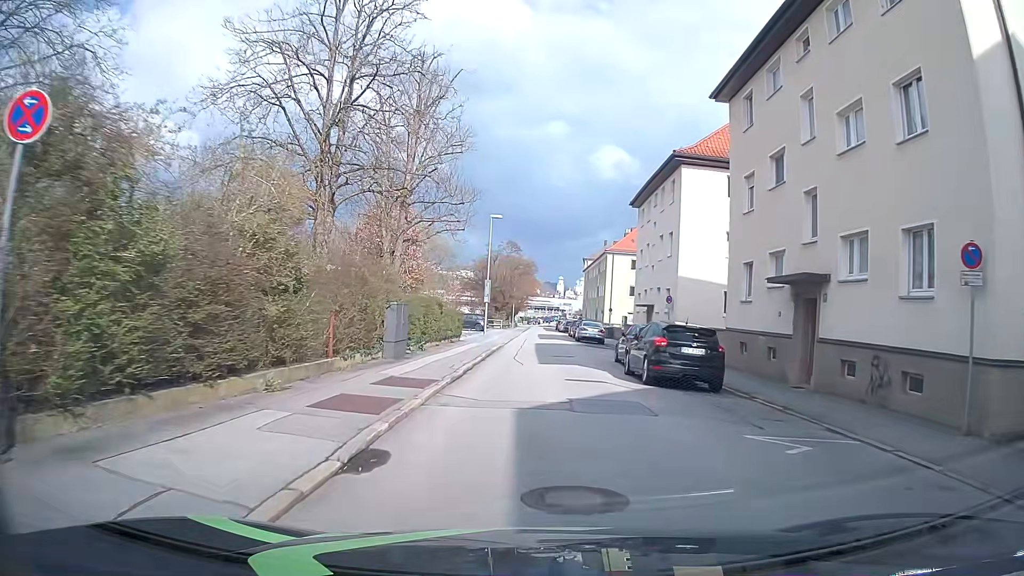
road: residential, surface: asphalt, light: Day
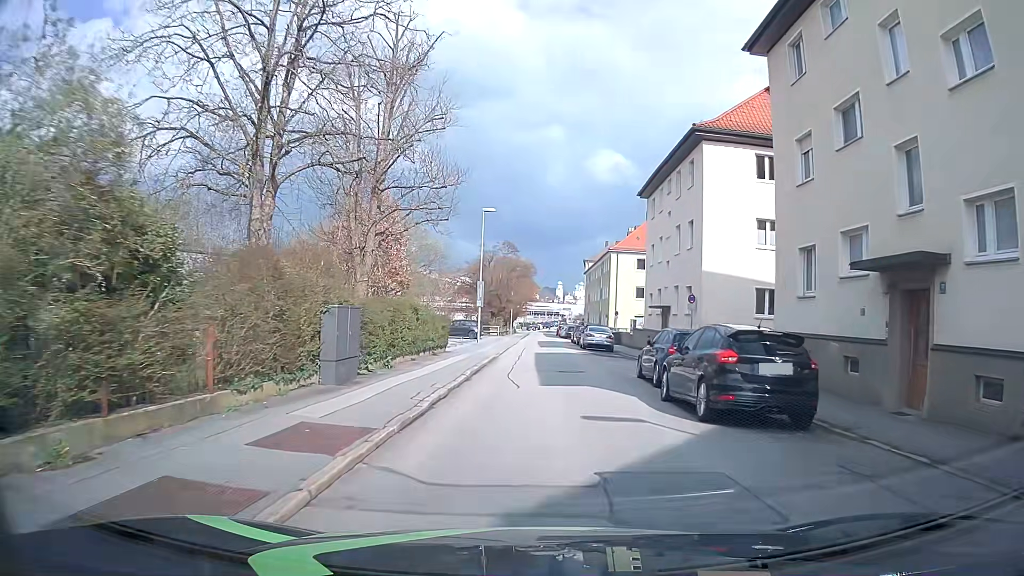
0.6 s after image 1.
(-0.1, +5.1) m; -1°
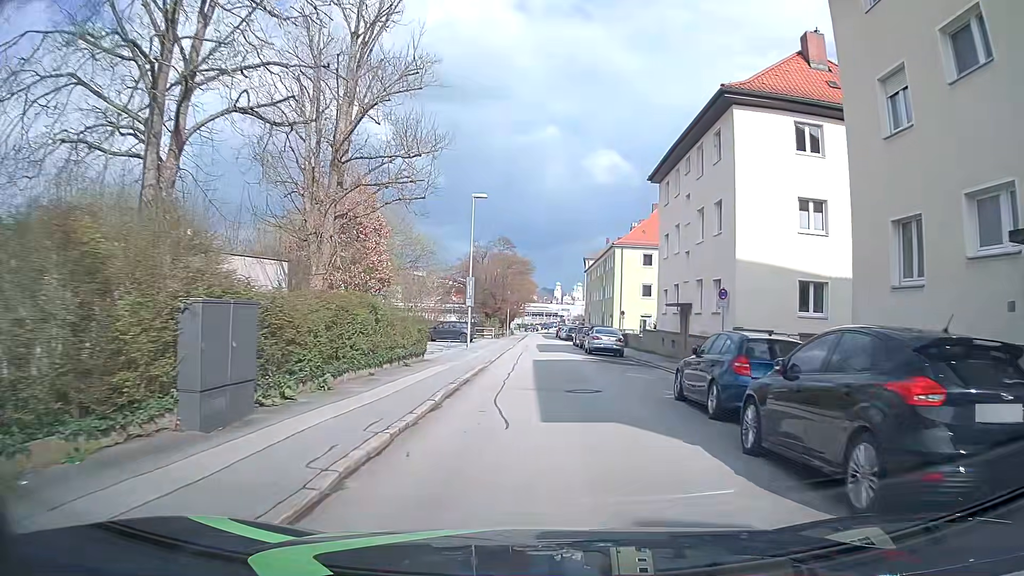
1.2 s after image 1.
(0.0, +5.1) m; 0°
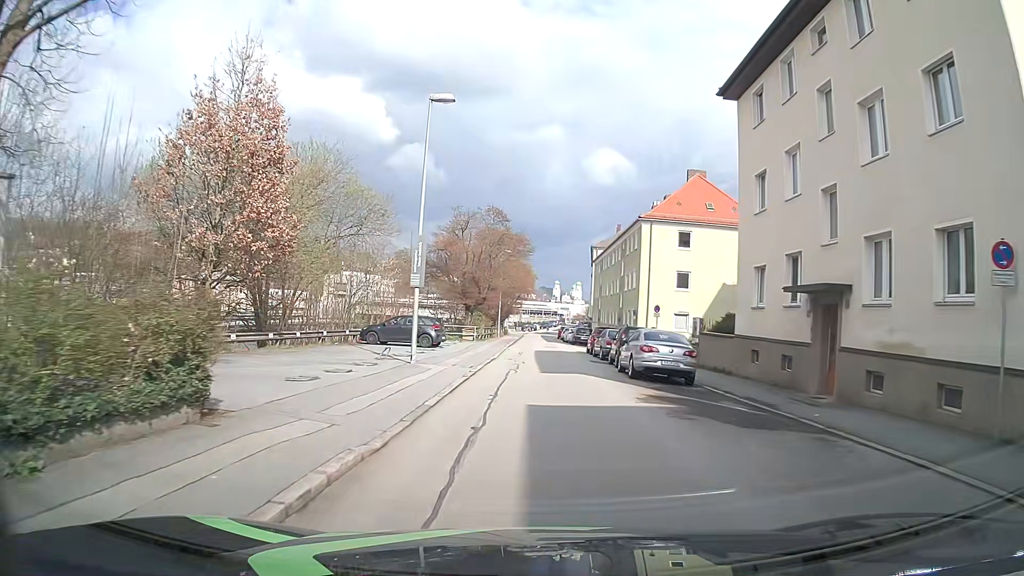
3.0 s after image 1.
(+0.2, +15.5) m; +1°
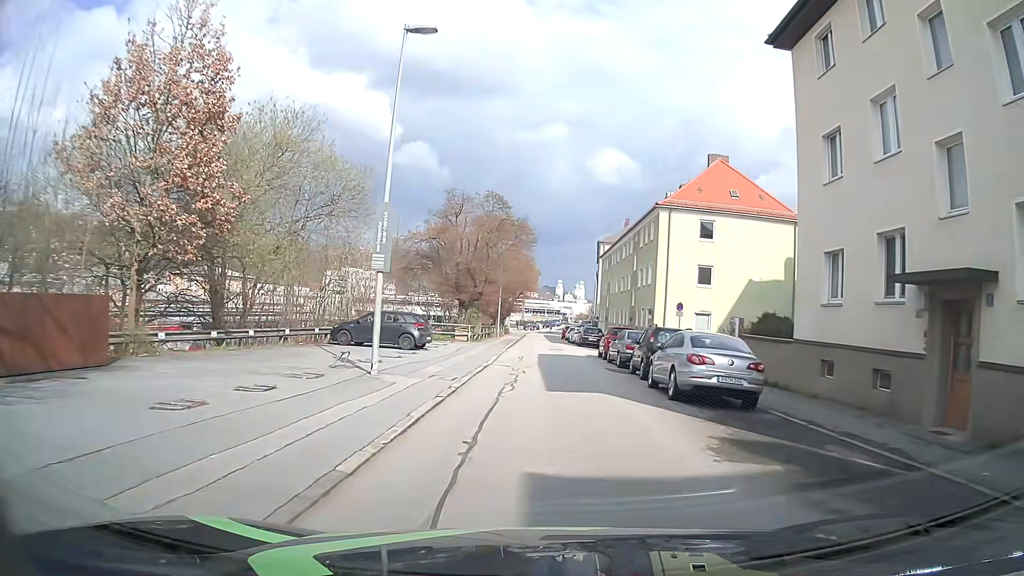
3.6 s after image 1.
(-0.1, +5.2) m; -2°
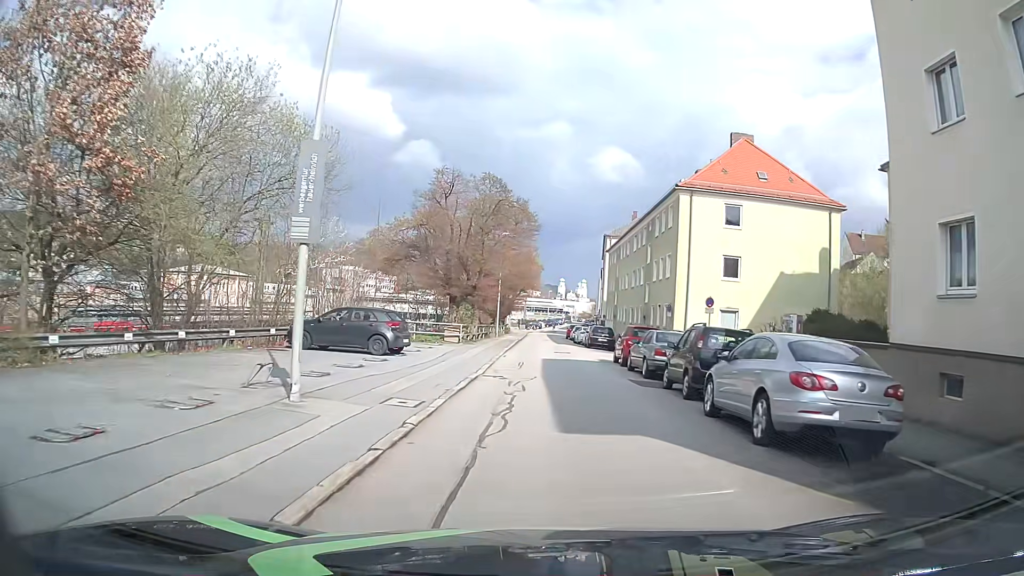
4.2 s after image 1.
(+0.1, +5.1) m; +1°
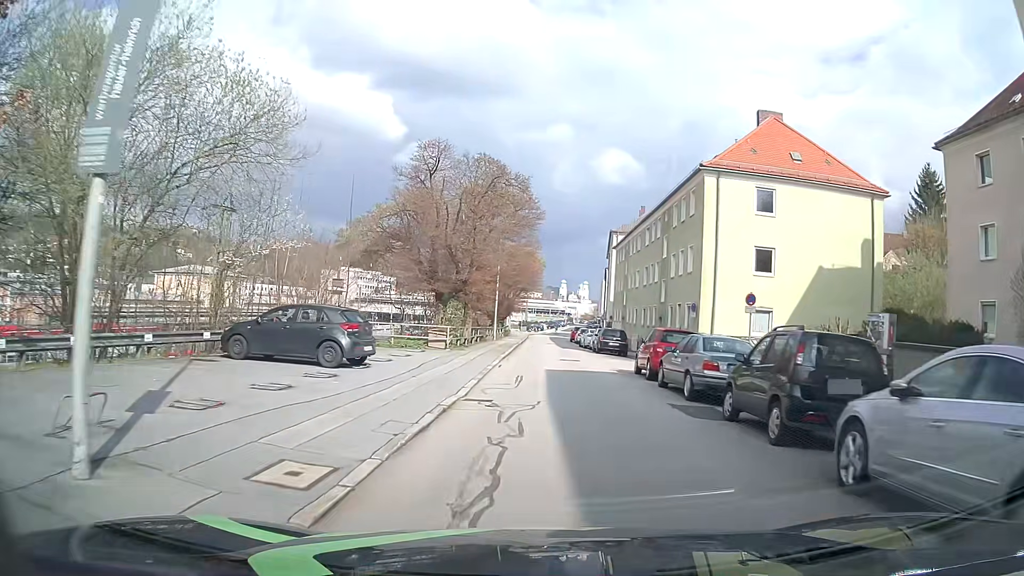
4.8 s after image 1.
(0.0, +5.1) m; -1°
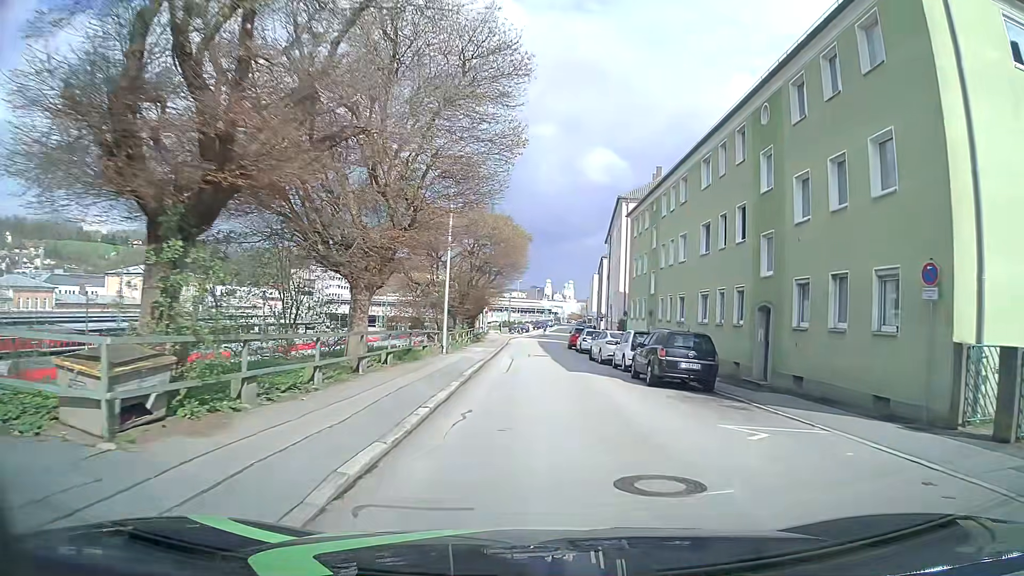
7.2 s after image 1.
(+0.6, +20.2) m; +3°
(0, +10) (0, +20) (0, +30) (0, +40) (0, +50) (0, +60) (+1, +70) (+2, +80) (+3, +90) (+4, +100) m
